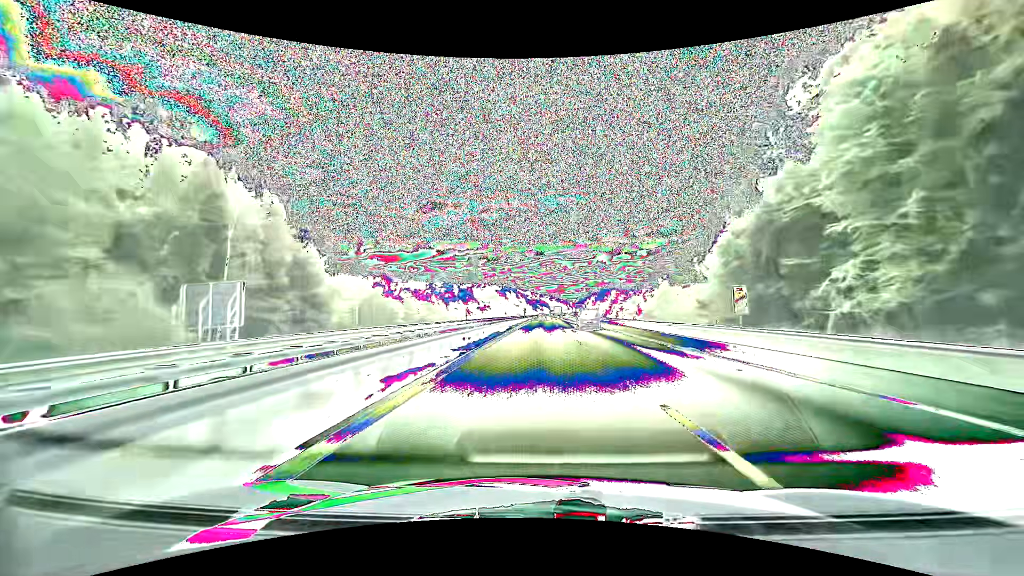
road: motorway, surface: asphalt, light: Day
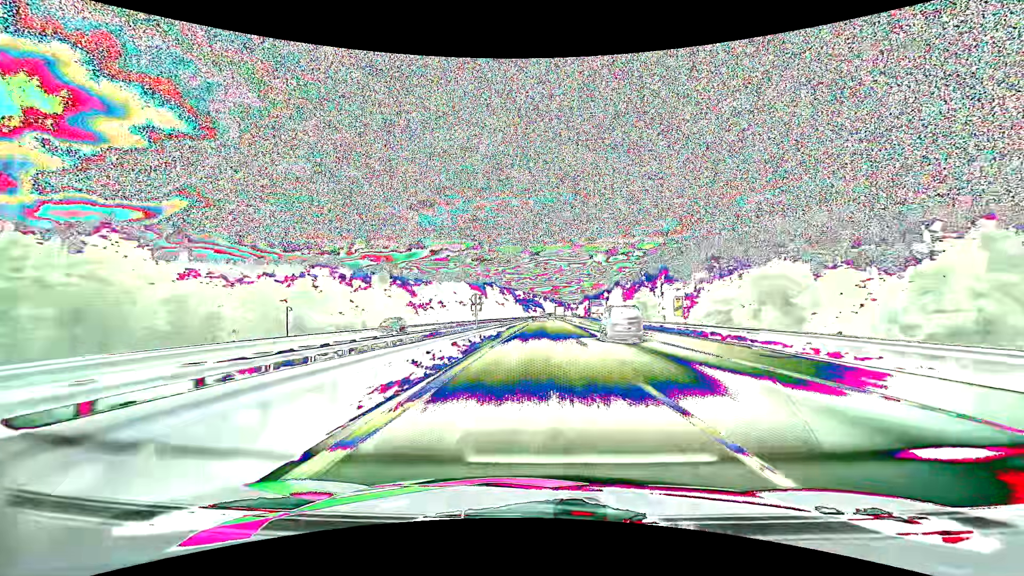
(+0.6, +87.5) m; +1°
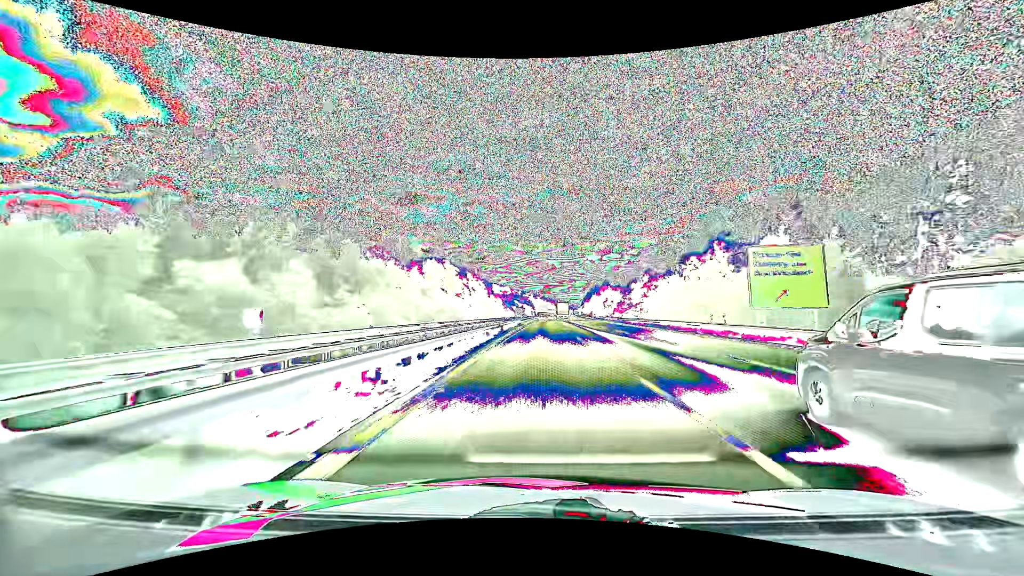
(+1.2, +107.6) m; +1°
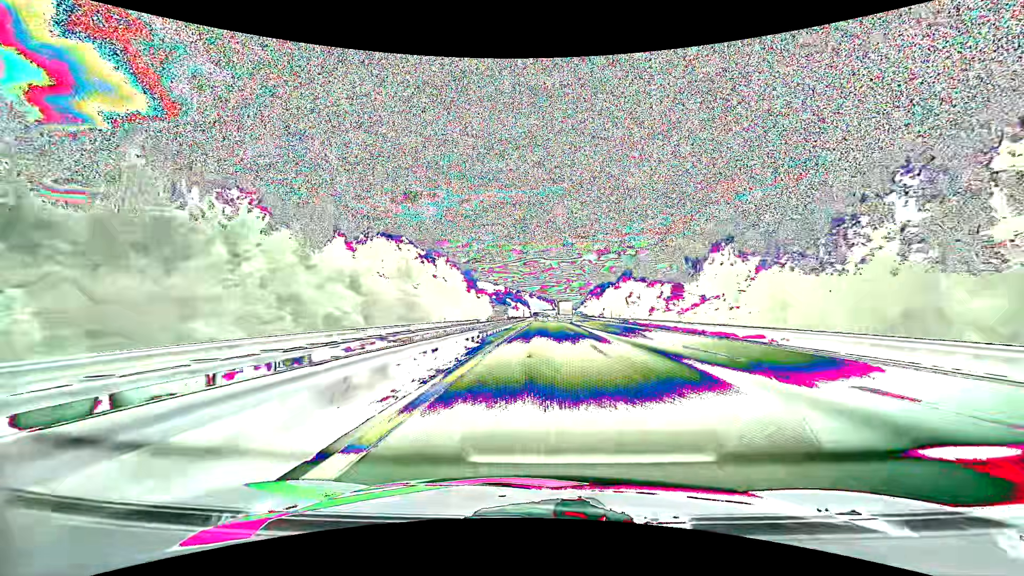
(+0.2, +42.5) m; 0°
(0, +10) (0, +20) (0, +30) (0, +40) (0, +50) (0, +60) (+1, +70) (+1, +80) (+1, +90) (+1, +100) m
